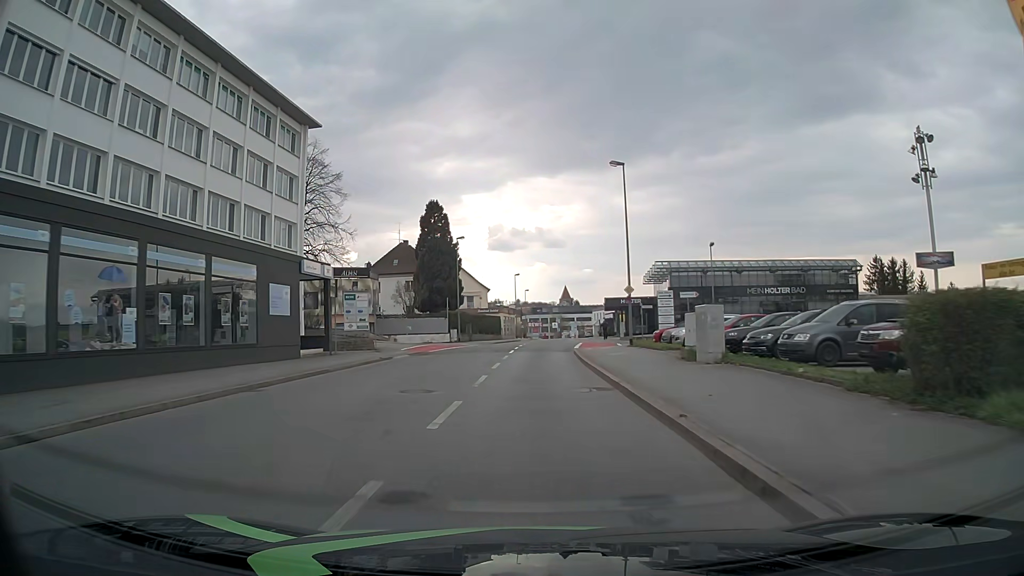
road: tertiary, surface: asphalt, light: Day
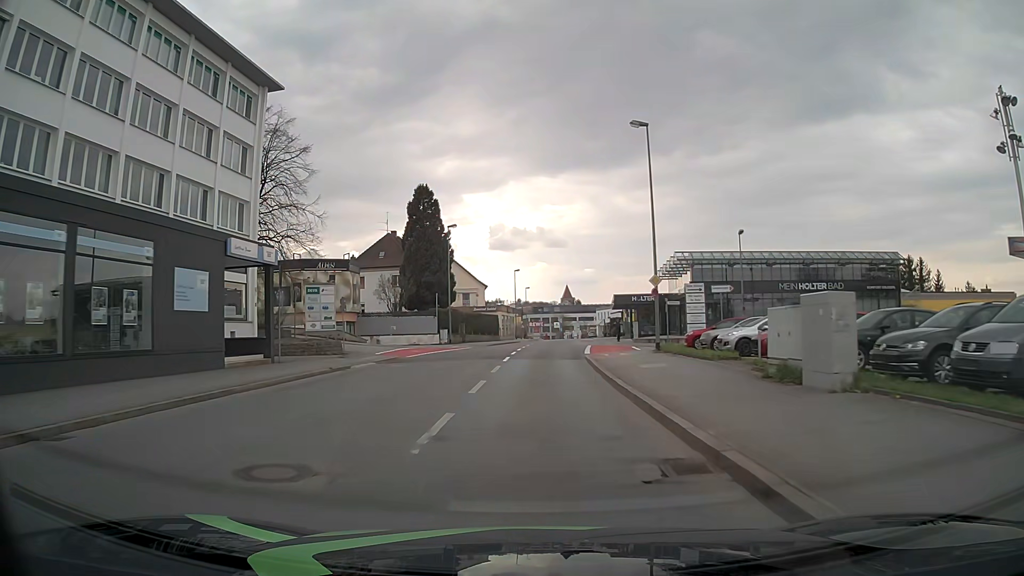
(0.0, +7.7) m; 0°
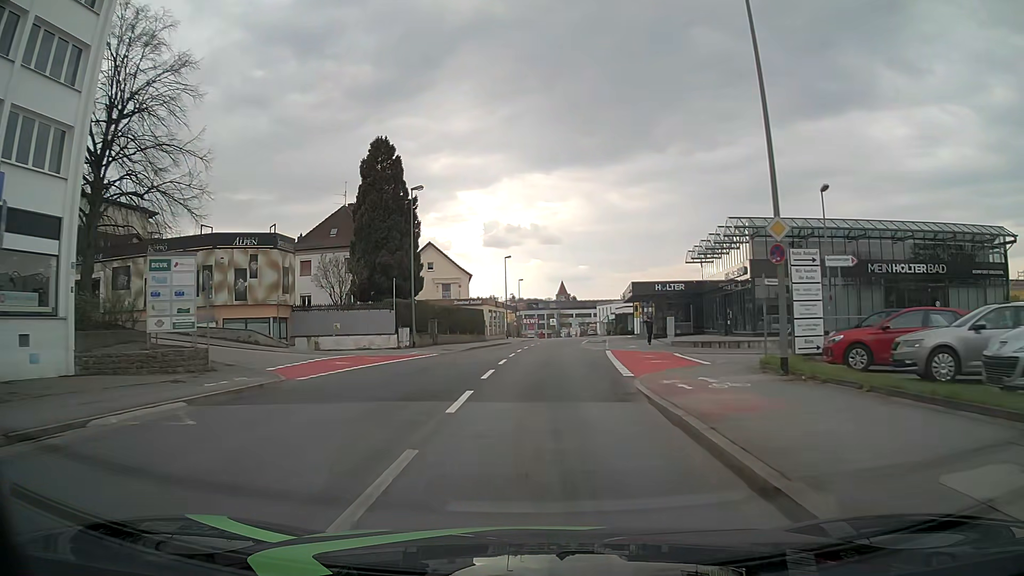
(0.0, +15.4) m; 0°
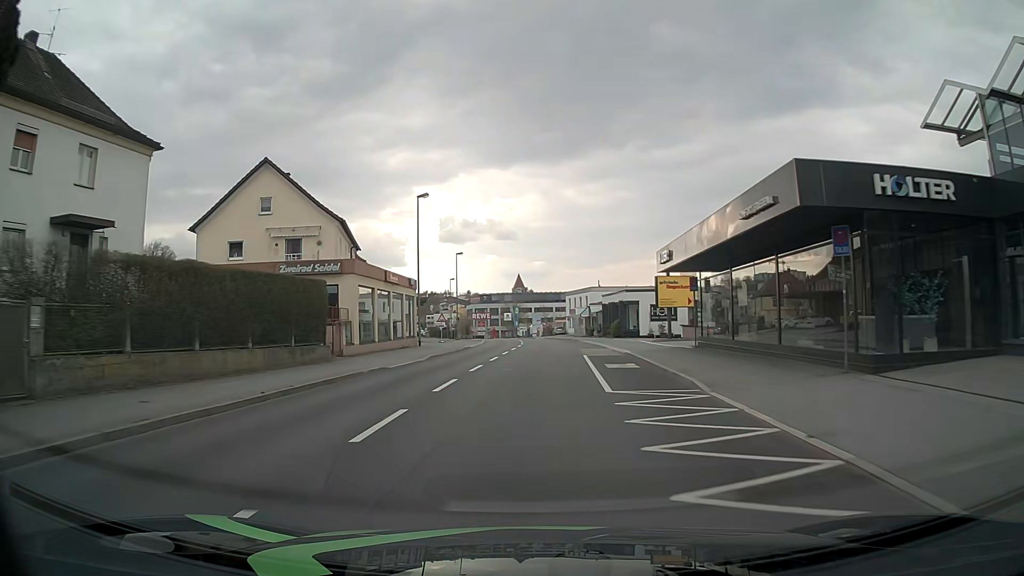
(+1.3, +38.4) m; +4°
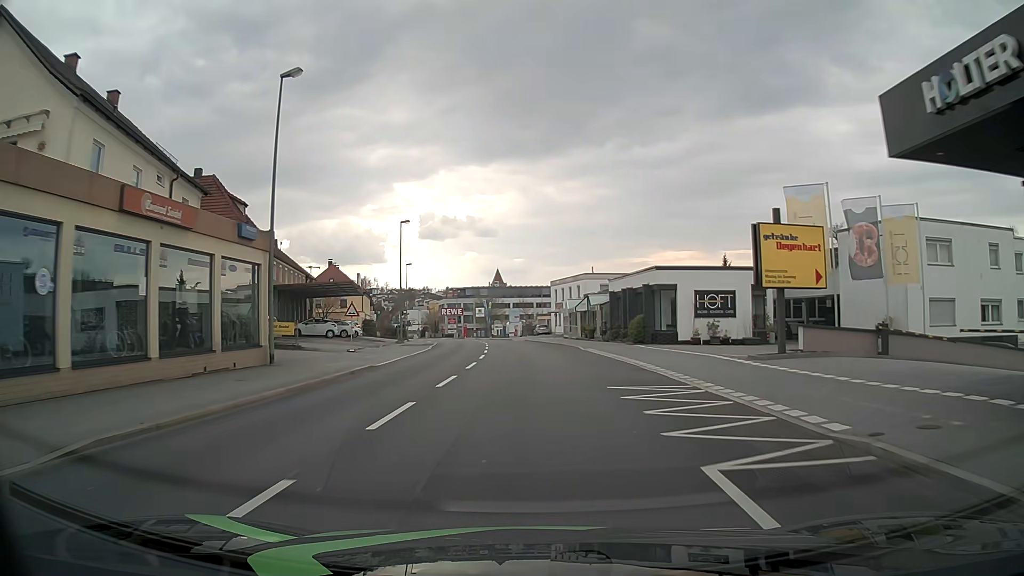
(+0.3, +23.1) m; +2°
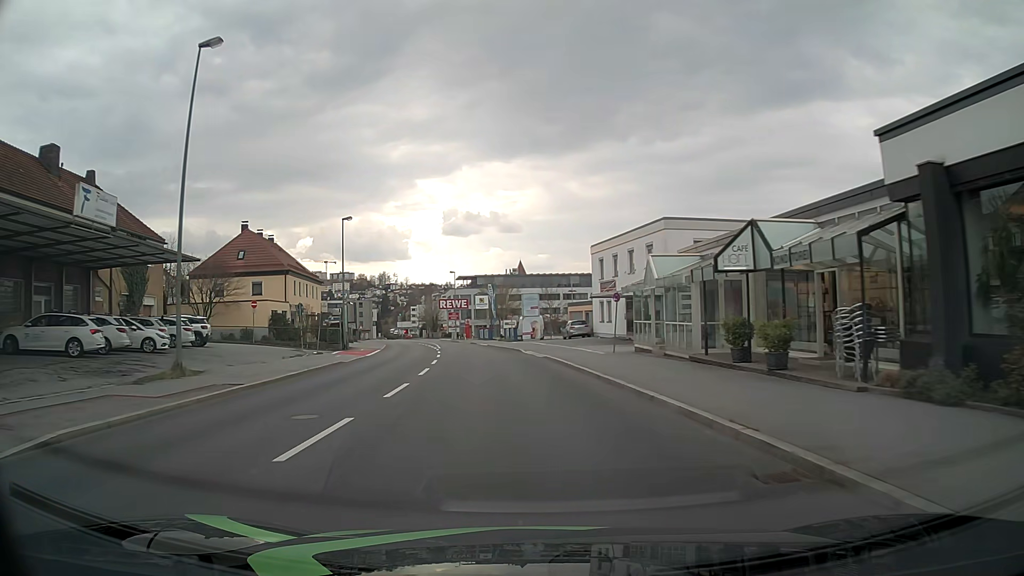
(-0.3, +38.3) m; -2°
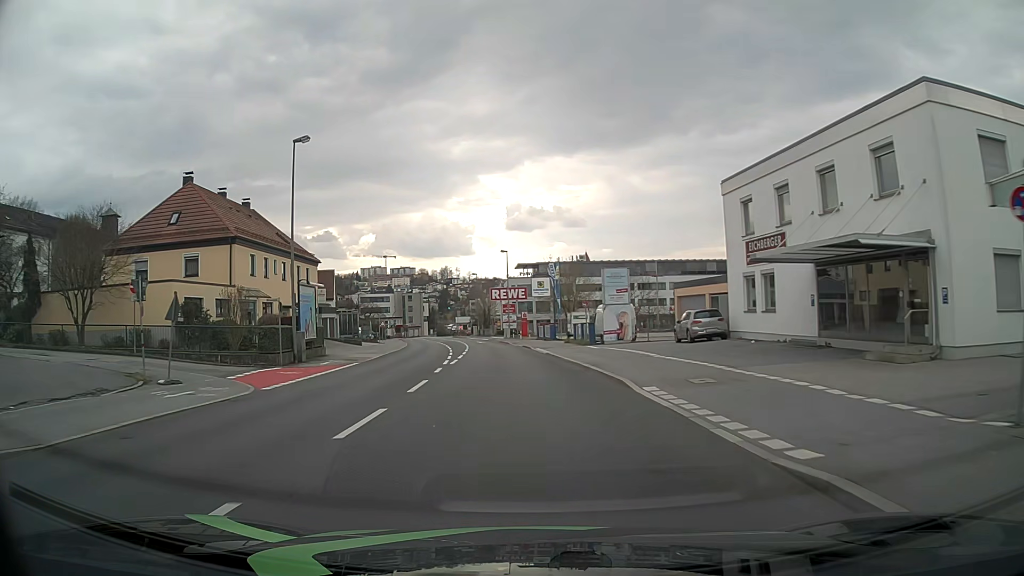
(-1.1, +23.0) m; -5°
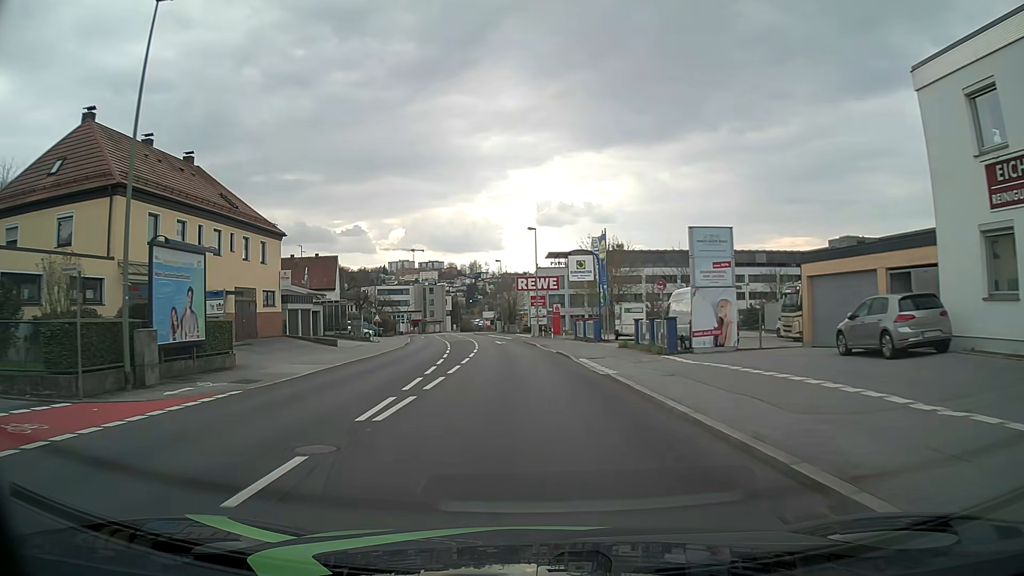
(-0.5, +15.4) m; -3°
(0, +10) (0, +20) (-1, +30) (-1, +40) (-2, +50) (-3, +60) (-5, +70) (-6, +80) (-8, +89) (-10, +99) m
